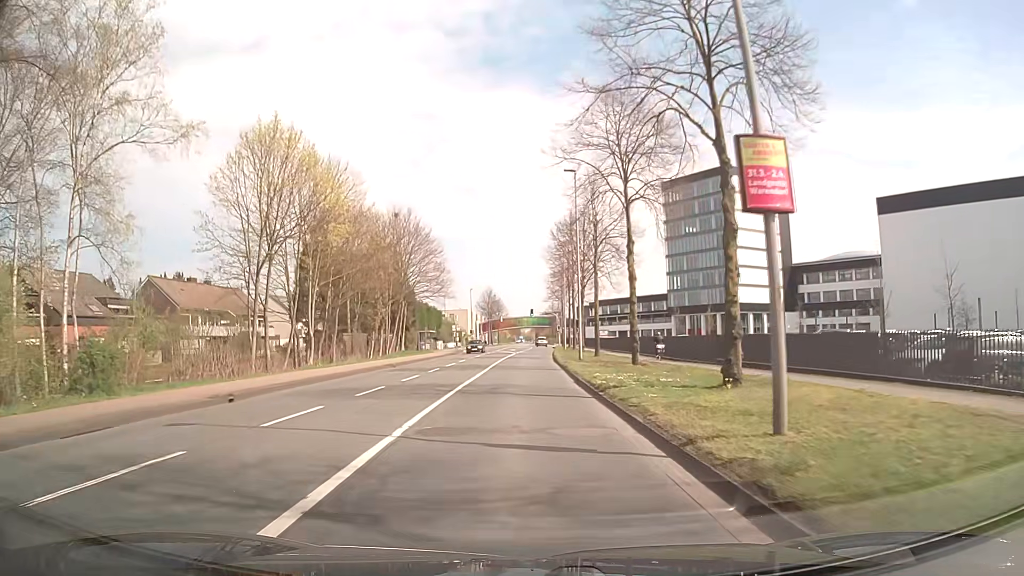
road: secondary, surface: asphalt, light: Day
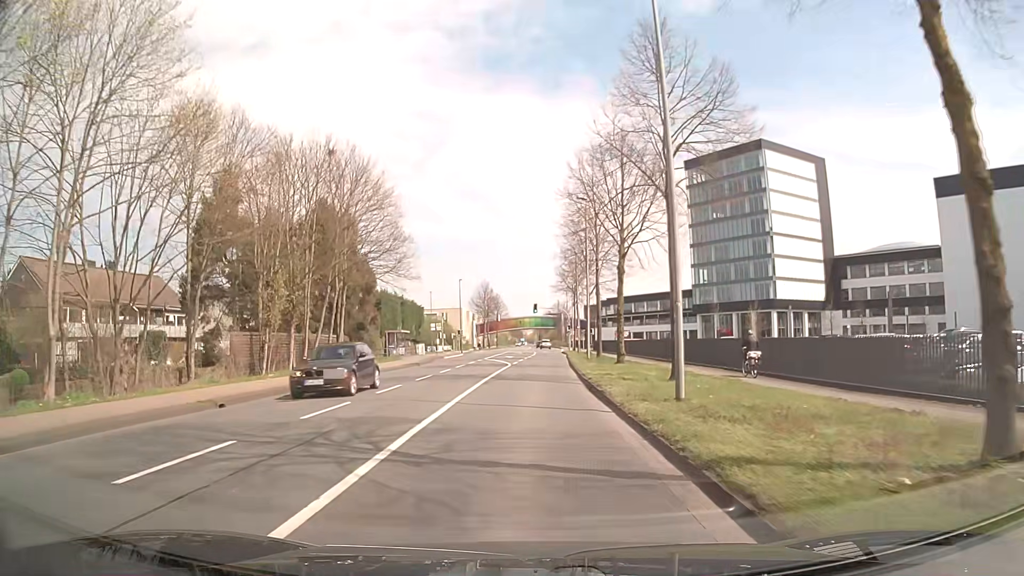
(-0.1, +23.0) m; 0°
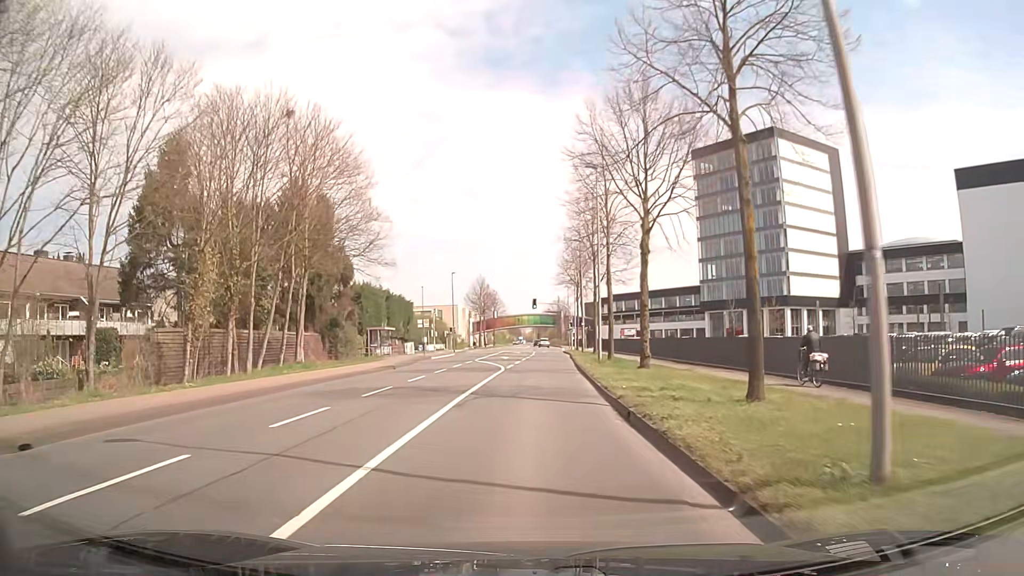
(0.0, +7.7) m; 0°
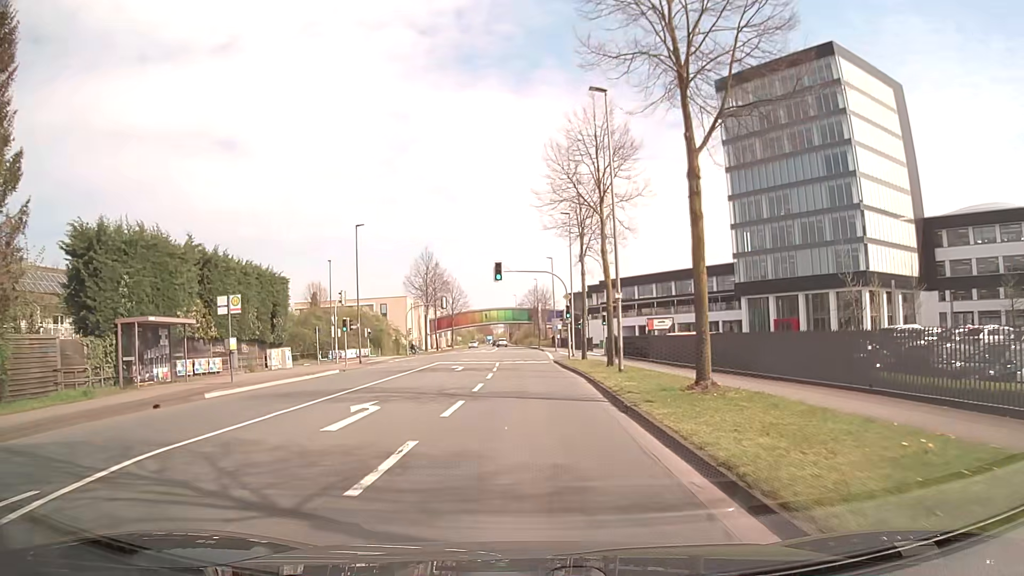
(+0.6, +38.3) m; +2°
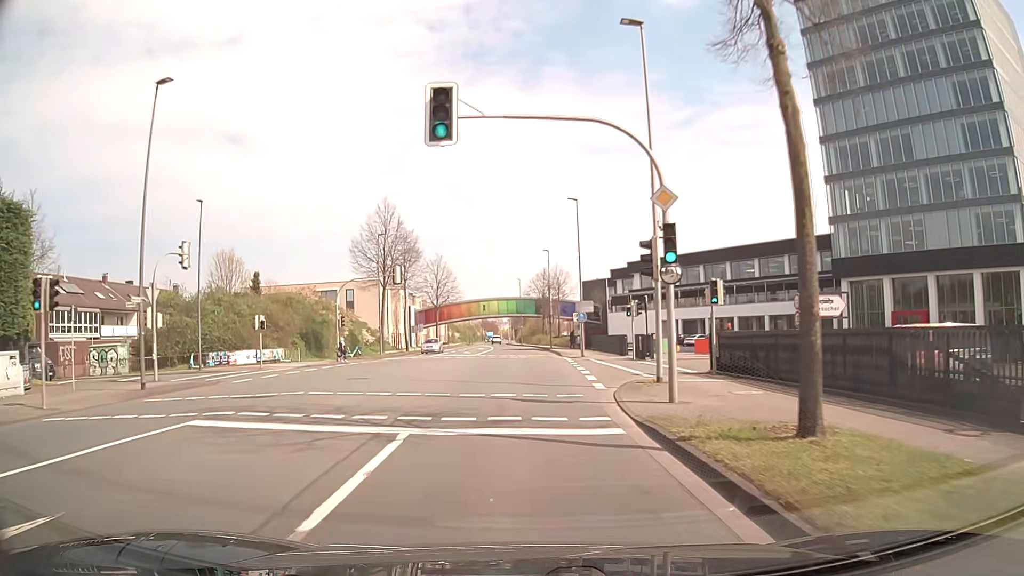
(+0.1, +30.7) m; 0°
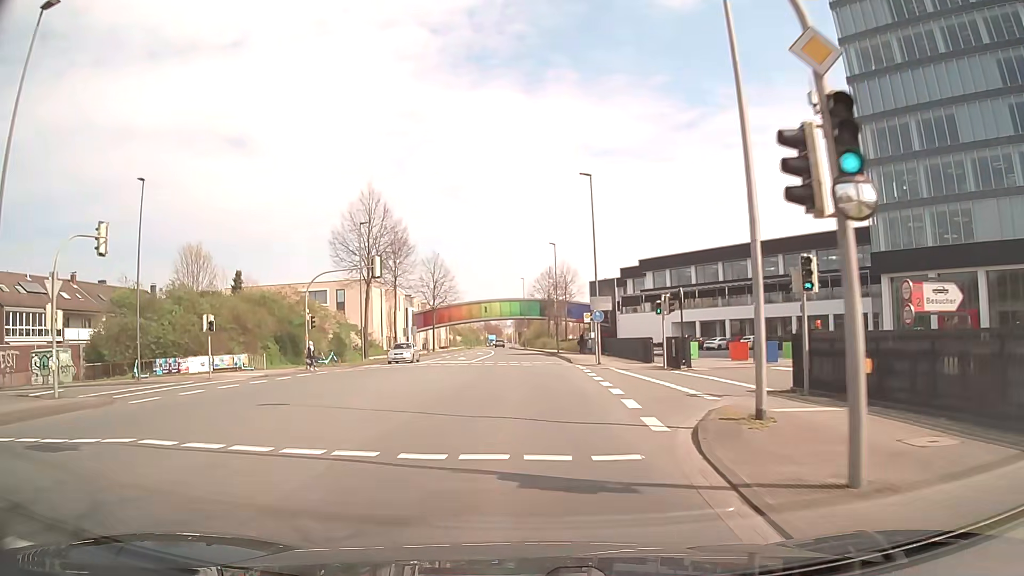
(0.0, +7.7) m; -1°
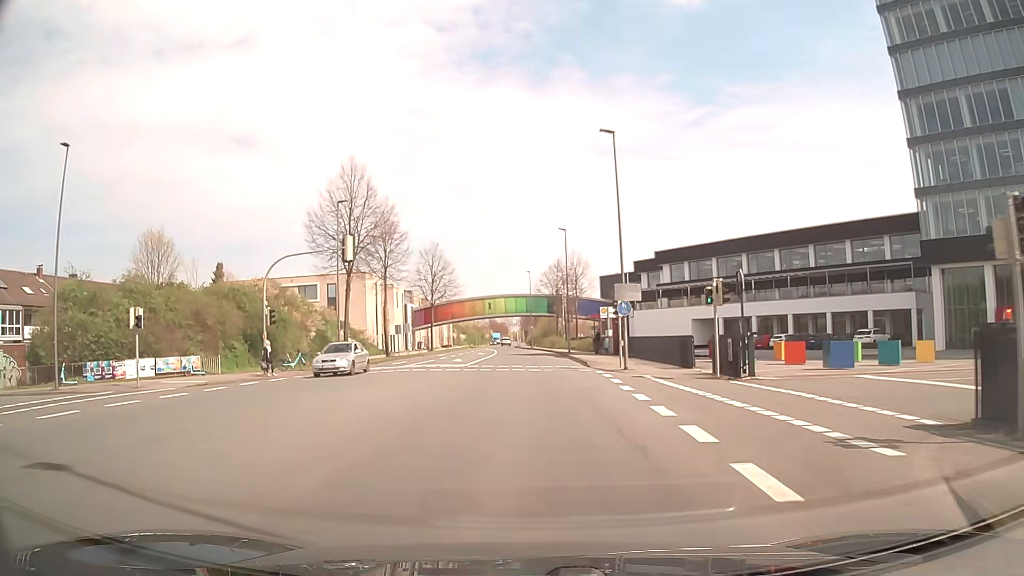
(0.0, +7.7) m; 0°
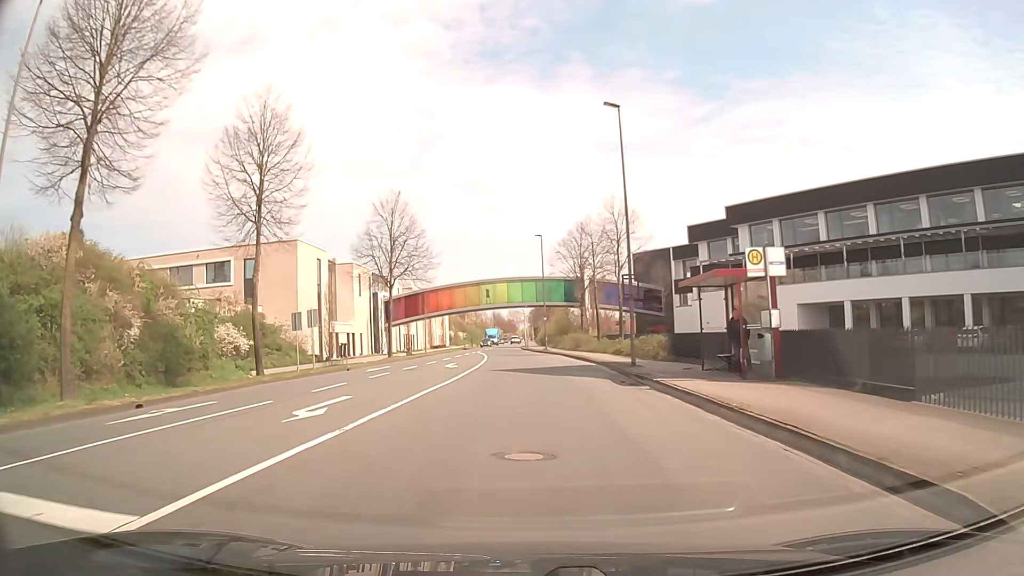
(-0.1, +30.6) m; -1°
(0, +10) (0, +20) (-1, +30) (-1, +40) (-2, +50) (-2, +60) (-3, +70) (-3, +80) (-3, +90) (-3, +100) m
